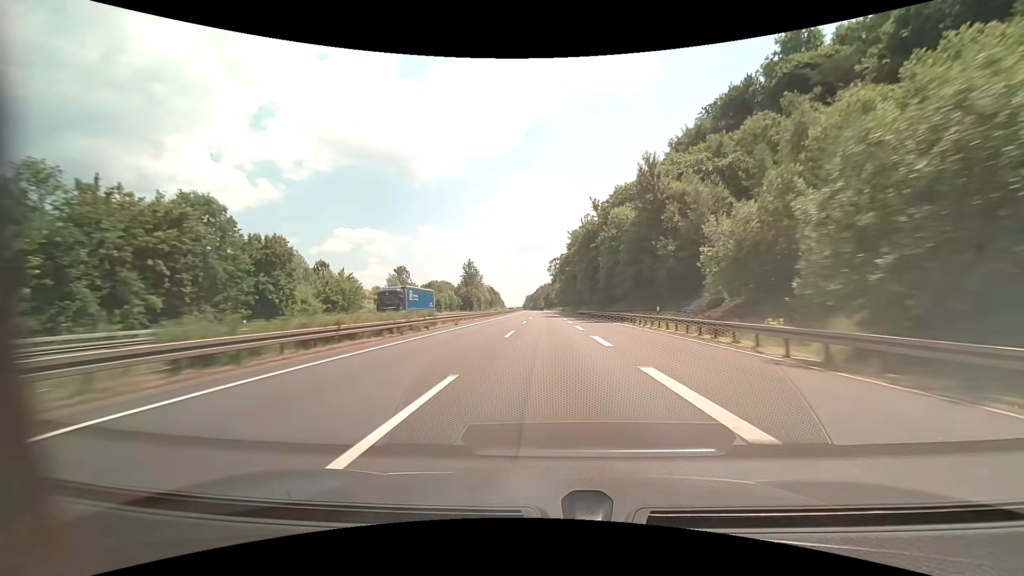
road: motorway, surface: asphalt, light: Day
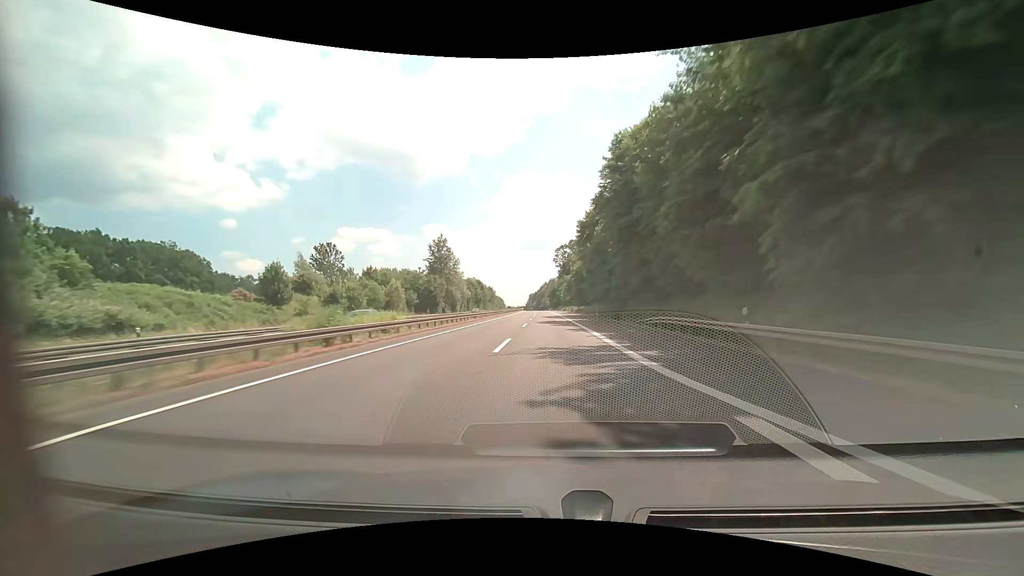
(-0.3, +62.0) m; -1°
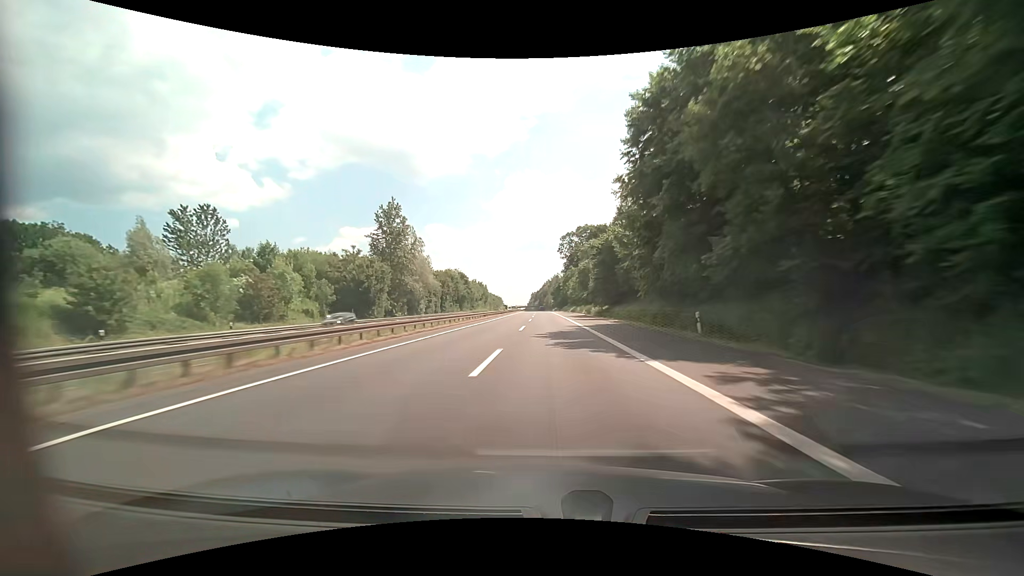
(-0.2, +41.3) m; 0°
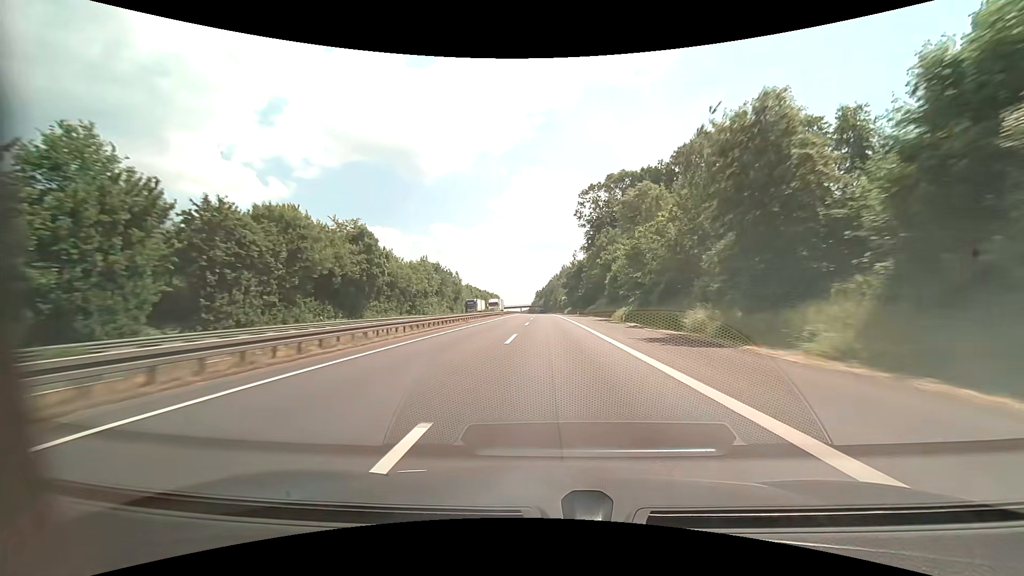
(-1.0, +82.7) m; -1°
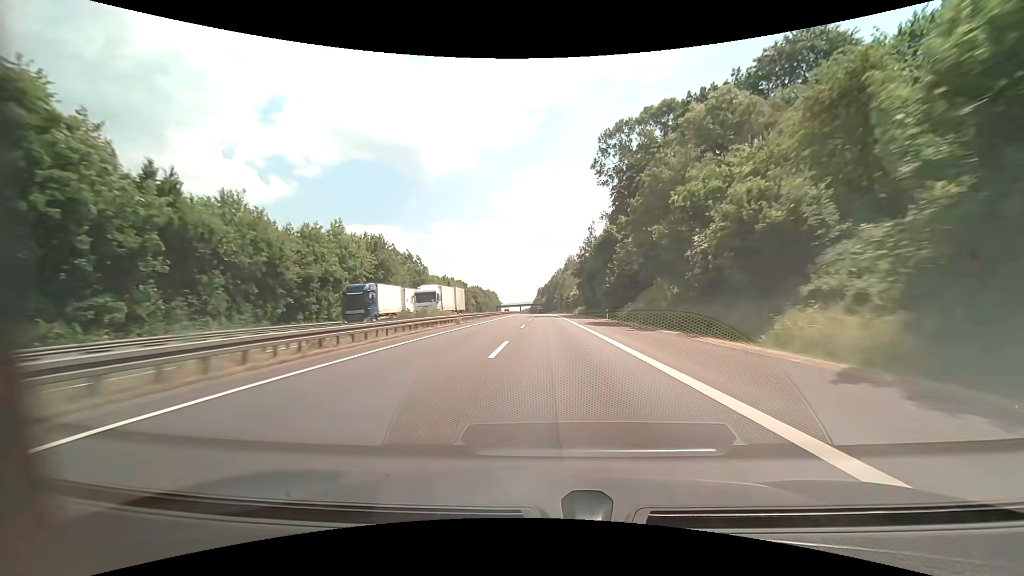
(-0.1, +41.4) m; 0°
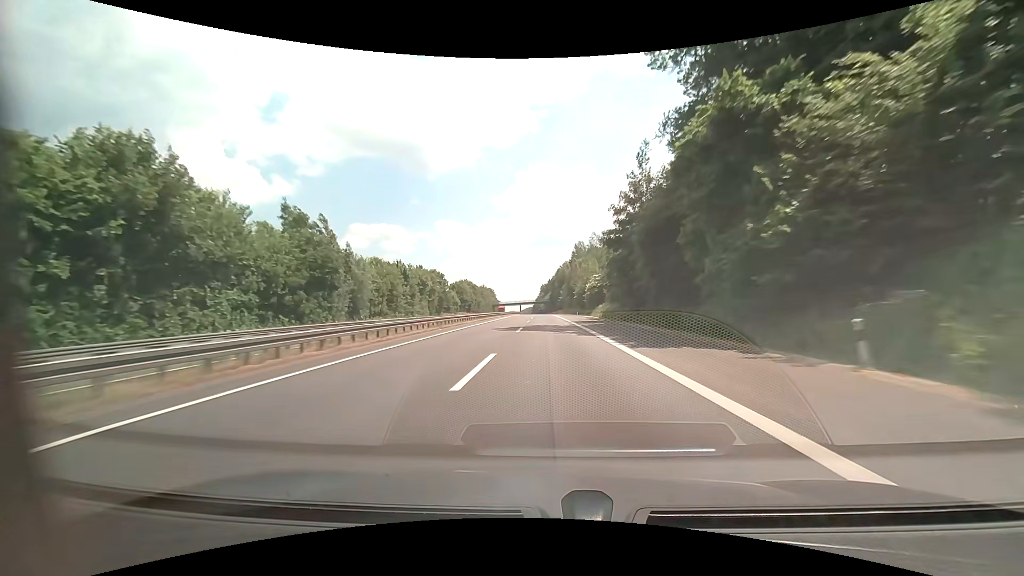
(-0.1, +41.3) m; 0°
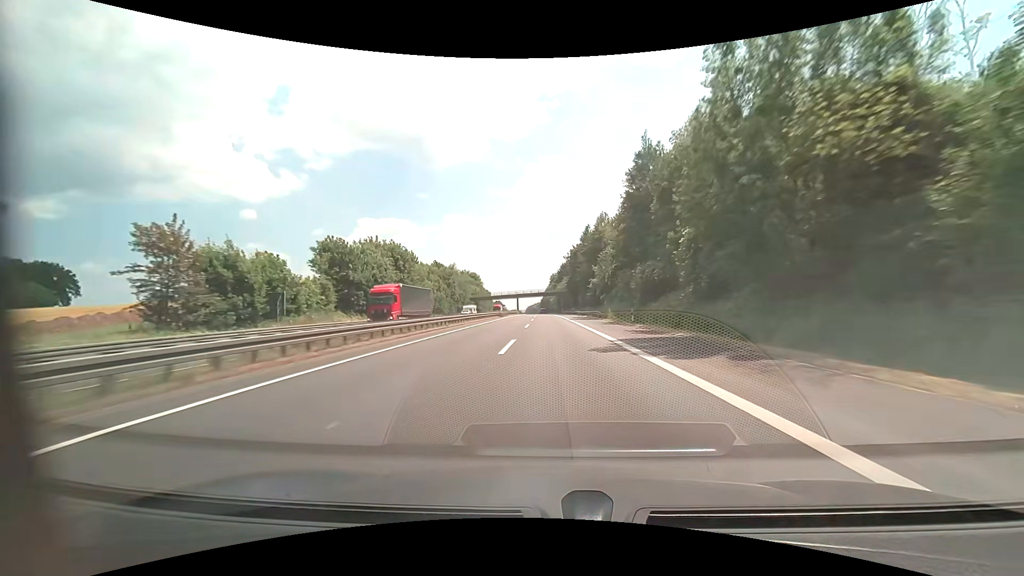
(-1.2, +103.2) m; -1°
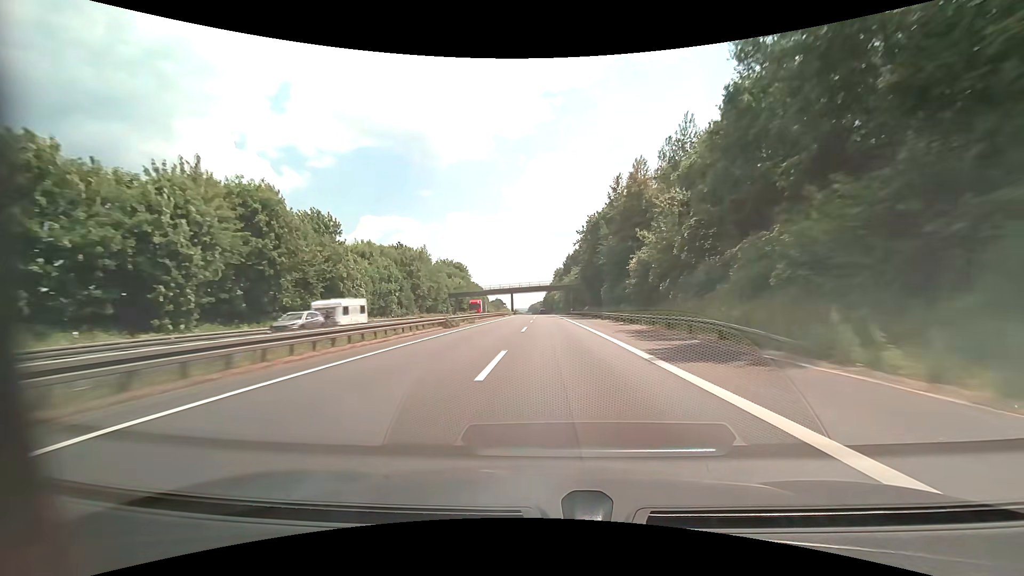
(0.0, +41.3) m; 0°
